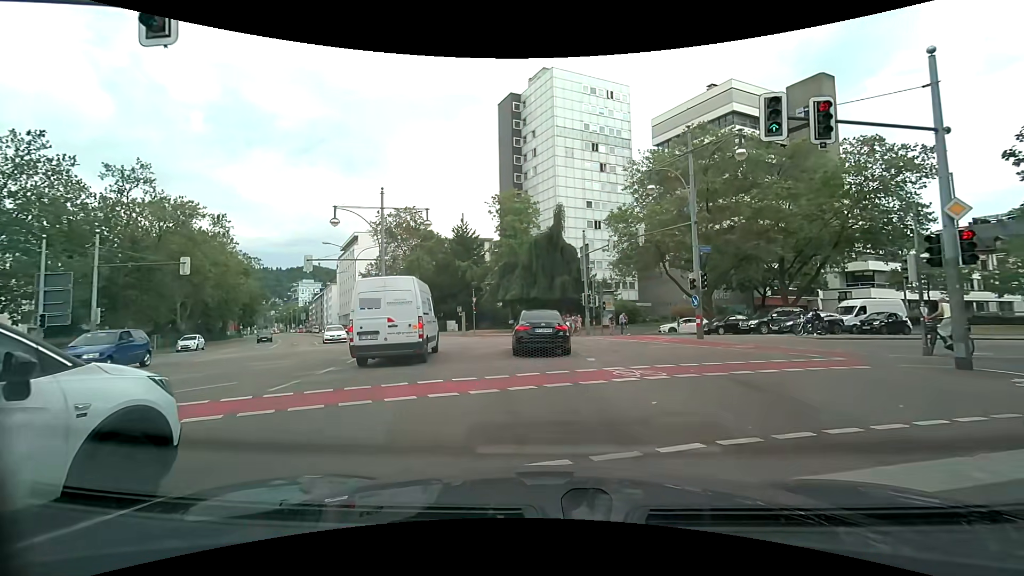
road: secondary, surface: asphalt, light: Day
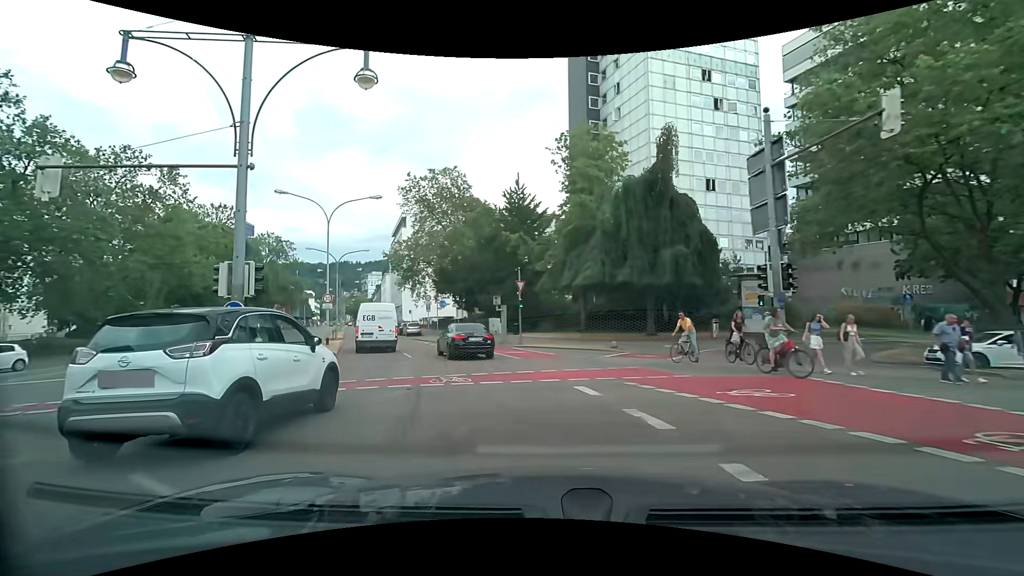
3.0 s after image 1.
(-1.1, +22.2) m; -8°
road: primary
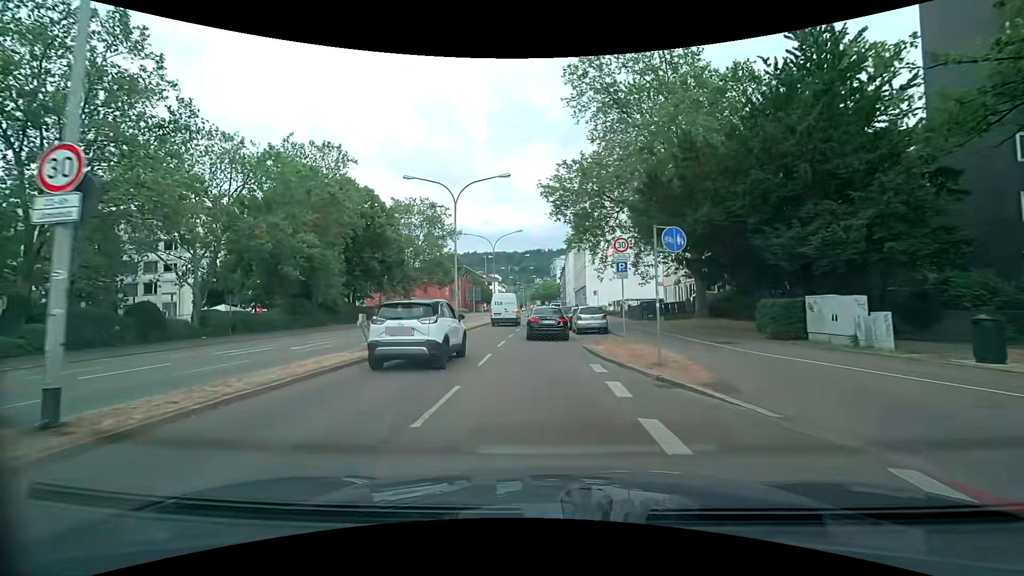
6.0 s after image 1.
(-5.9, +28.1) m; -23°
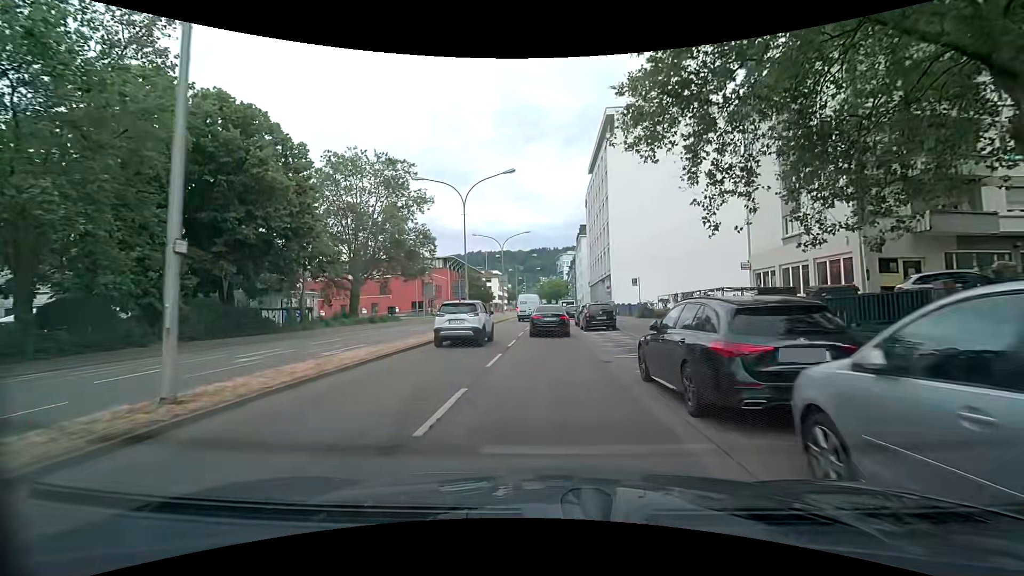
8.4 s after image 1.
(-0.2, +24.5) m; -1°
(0, +10) (0, +20) (0, +30) (0, +40) (+1, +50) (+1, +60) (+1, +70) (+1, +80) (+1, +90) (+1, +100) m
